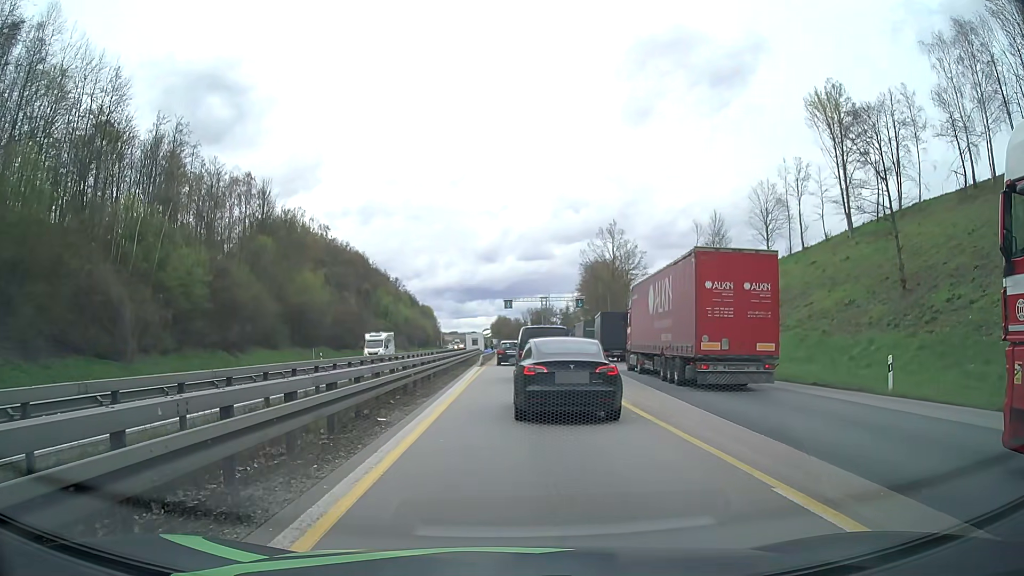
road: motorway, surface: asphalt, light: Day
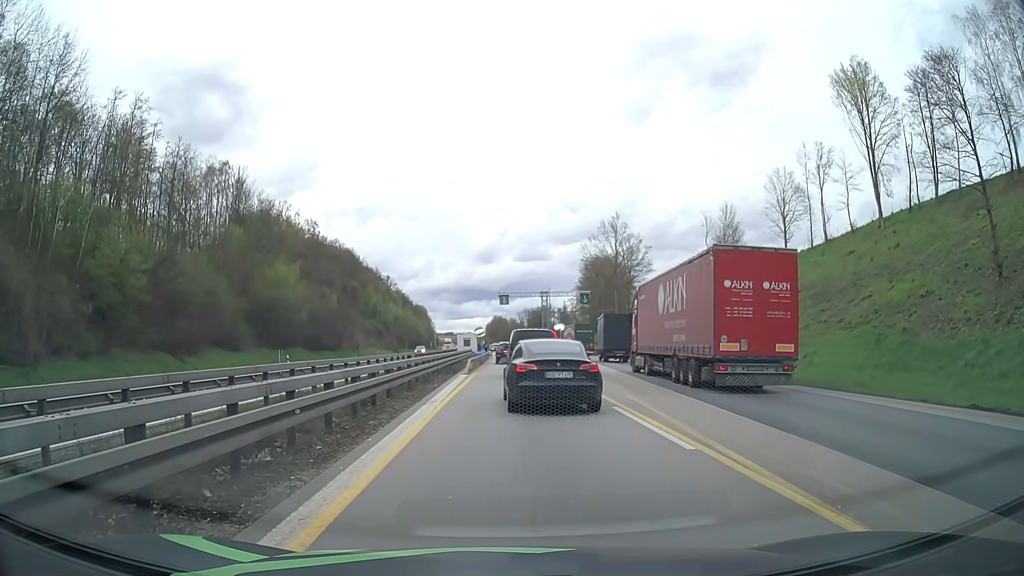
(0.0, +9.6) m; 0°
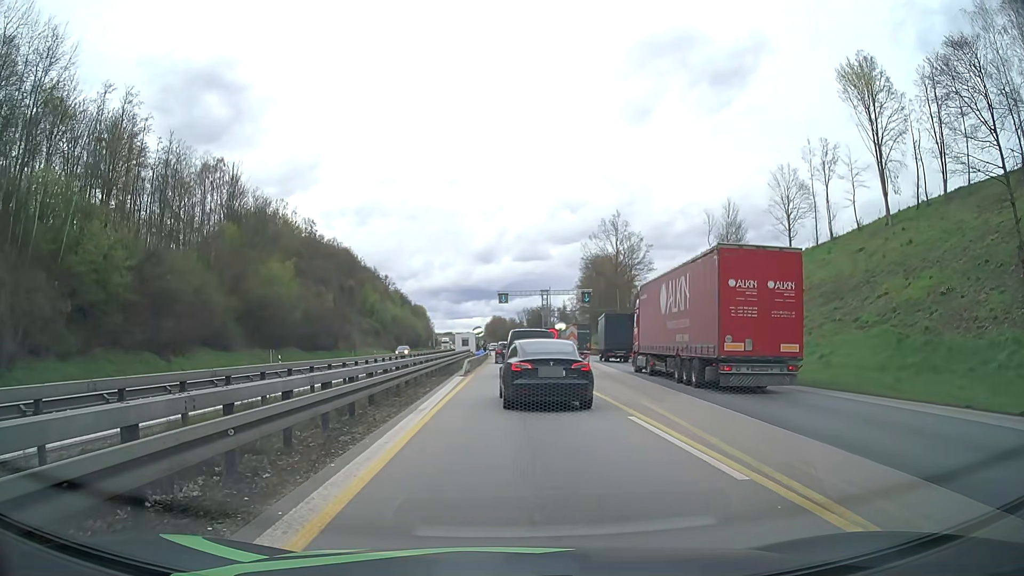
(0.0, +2.1) m; 0°
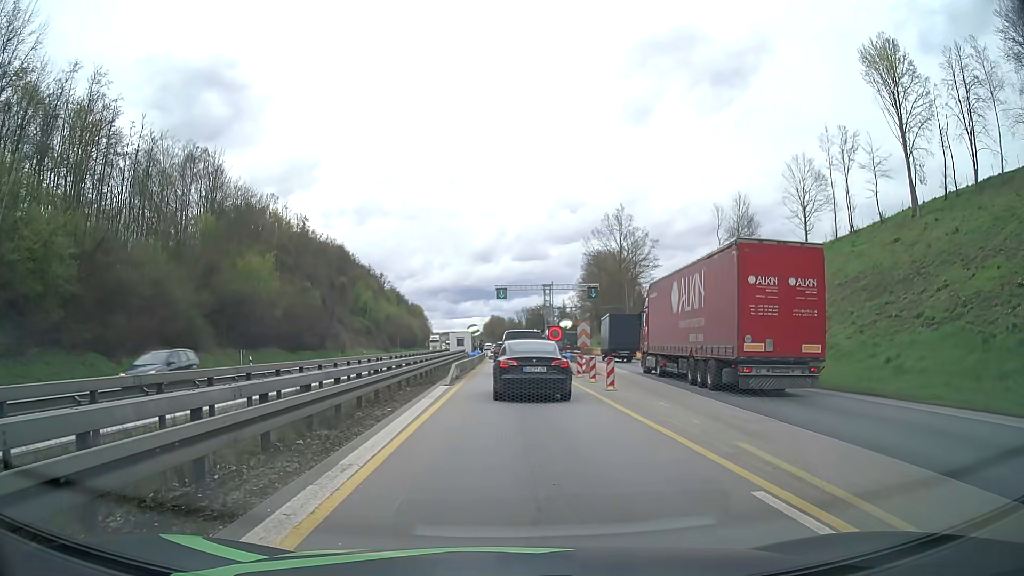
(0.0, +6.6) m; +1°
(0, +10) (0, +20) (0, +30) (0, +40) (0, +50) (0, +60) (-1, +70) (-1, +80) (-2, +90) (-2, +100) m
